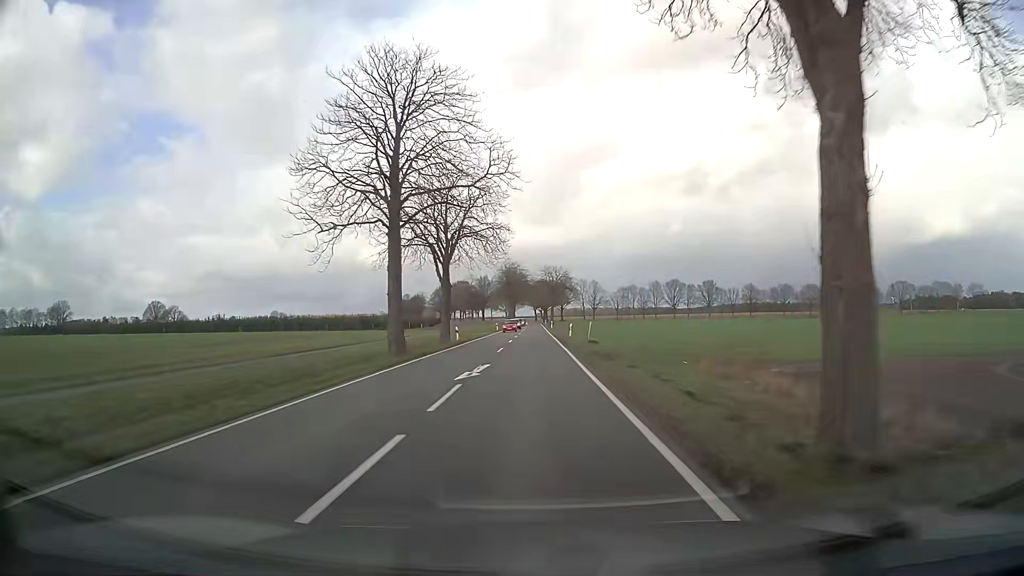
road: secondary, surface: asphalt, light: Day
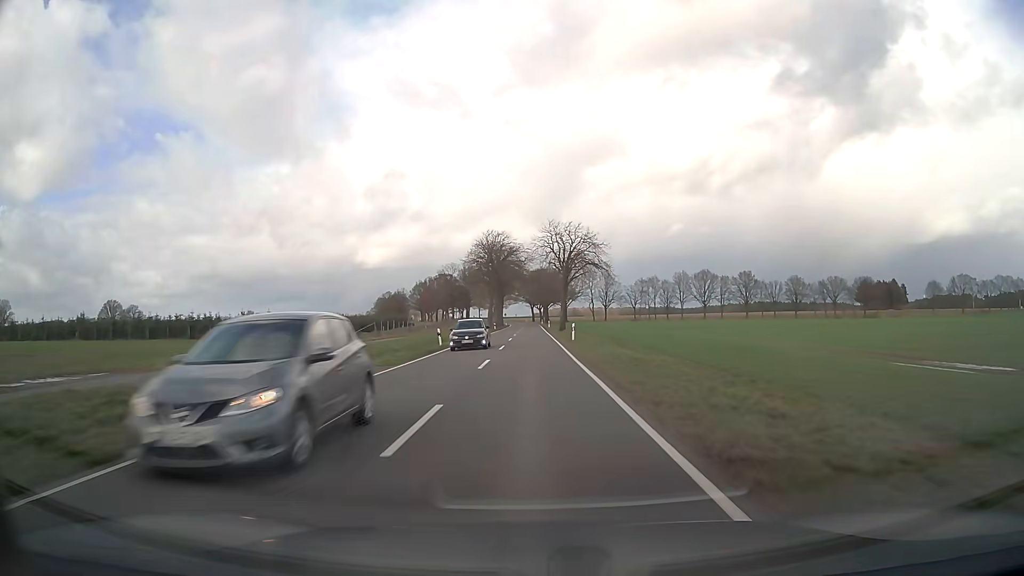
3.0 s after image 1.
(0.0, +57.8) m; 0°
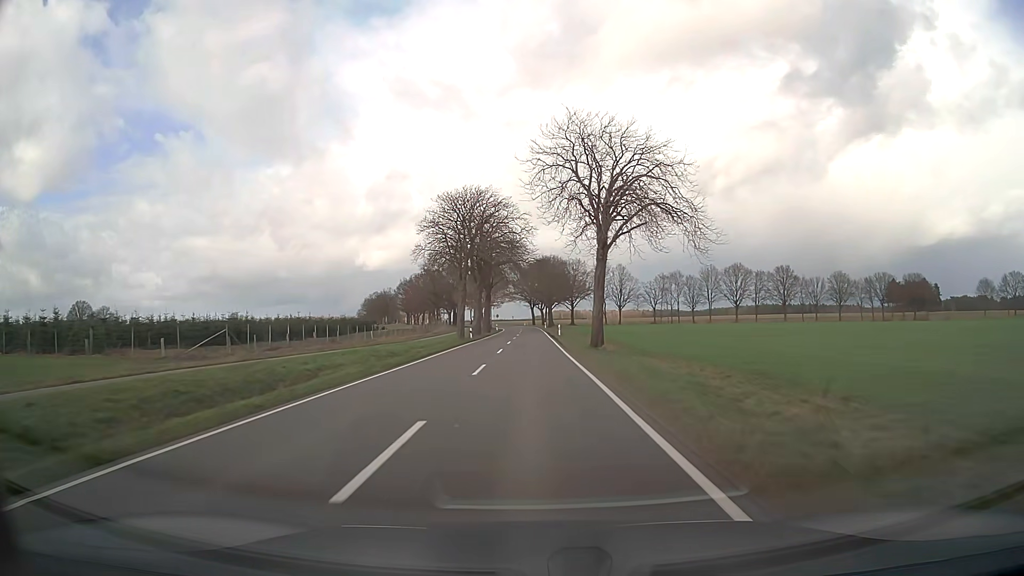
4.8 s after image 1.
(-0.1, +38.0) m; 0°
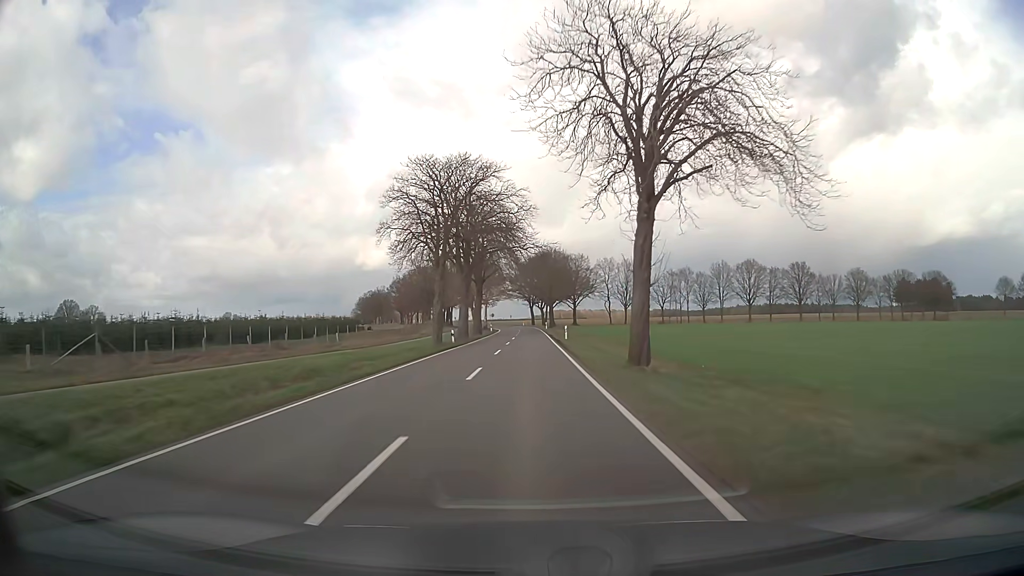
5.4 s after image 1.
(0.0, +13.2) m; 0°
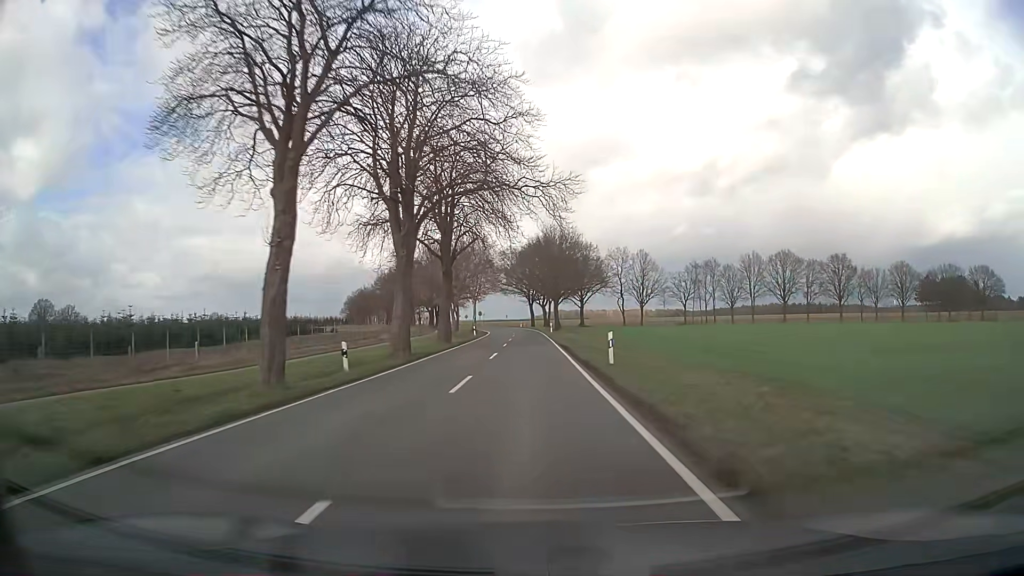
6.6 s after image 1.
(0.0, +27.2) m; 0°
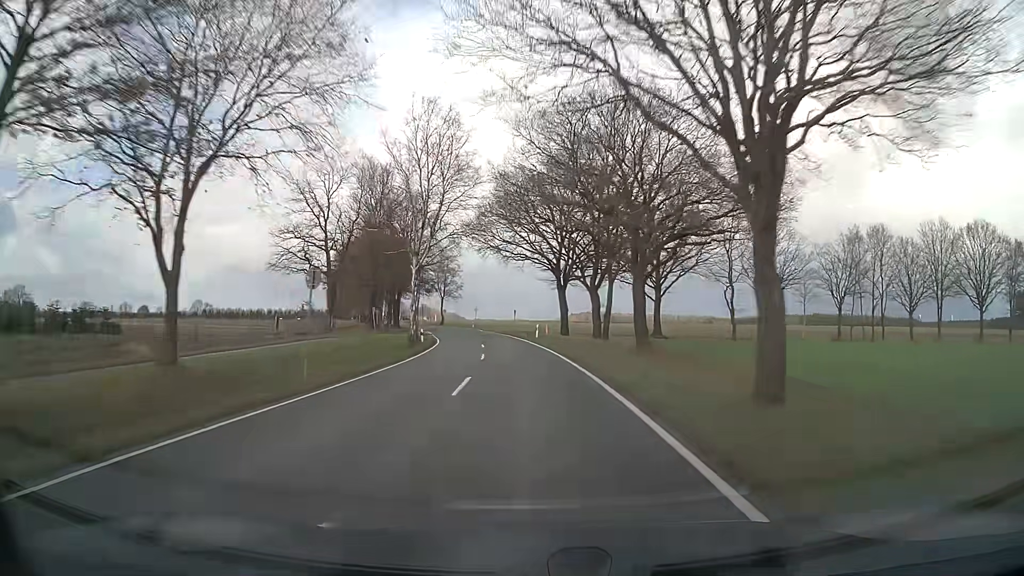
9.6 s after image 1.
(-0.6, +72.3) m; -2°
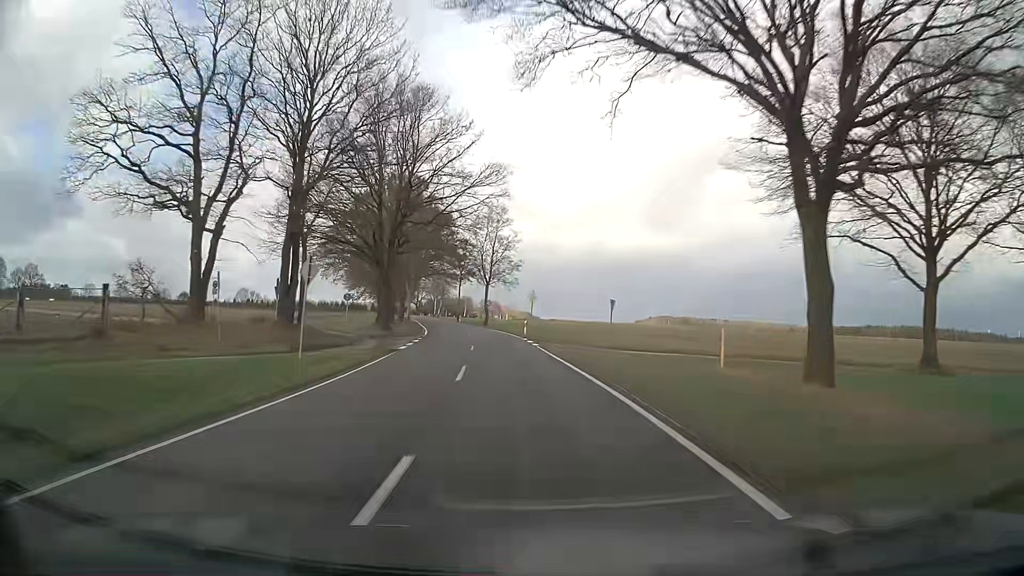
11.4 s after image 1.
(-2.3, +45.9) m; -6°
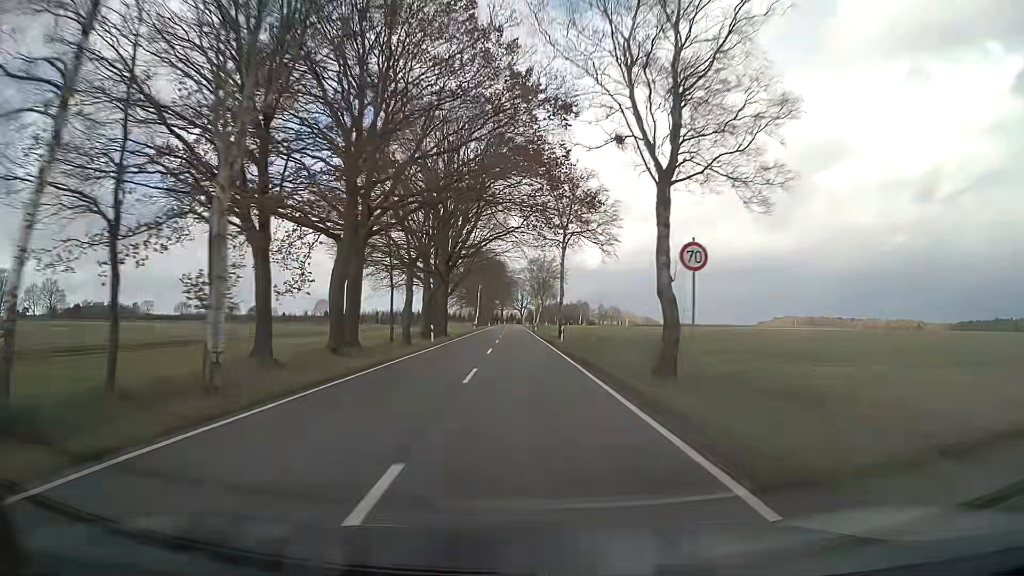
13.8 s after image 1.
(-5.6, +62.1) m; -10°
(0, +10) (0, +20) (0, +30) (-1, +40) (-1, +50) (-2, +60) (-2, +70) (-2, +80) (-3, +90) (-3, +100) m
